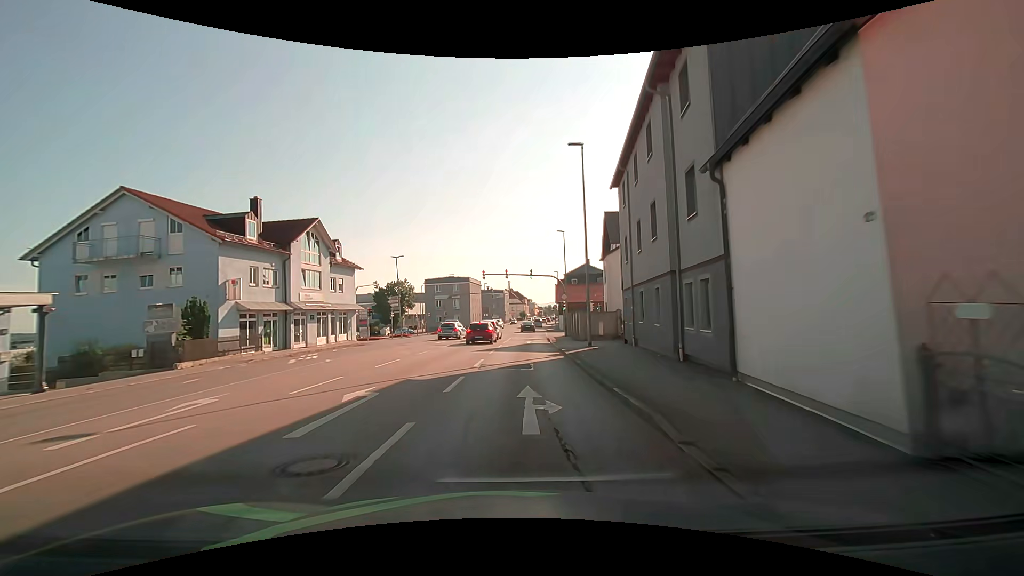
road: tertiary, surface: asphalt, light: Day
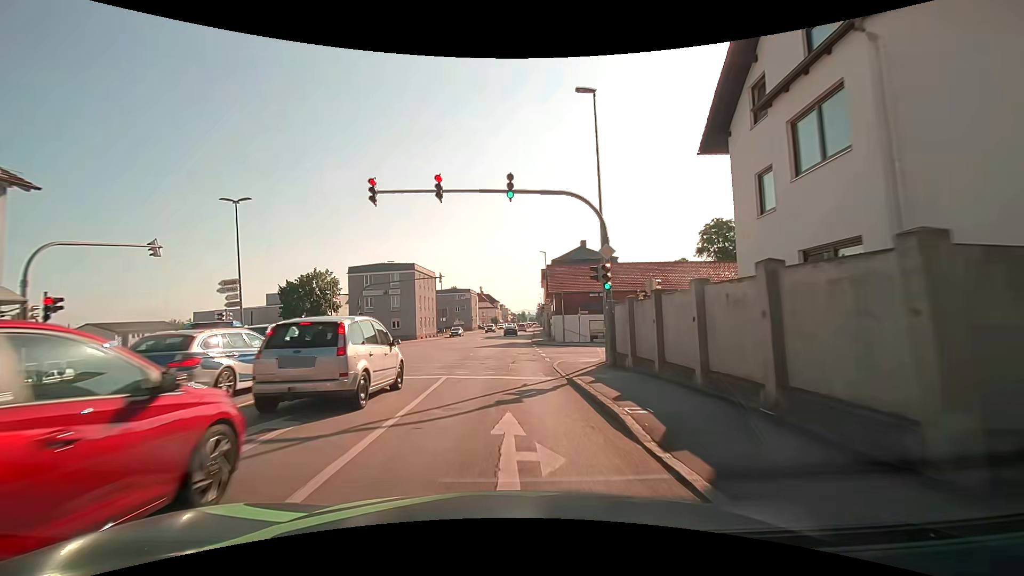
(+1.1, +31.0) m; +3°
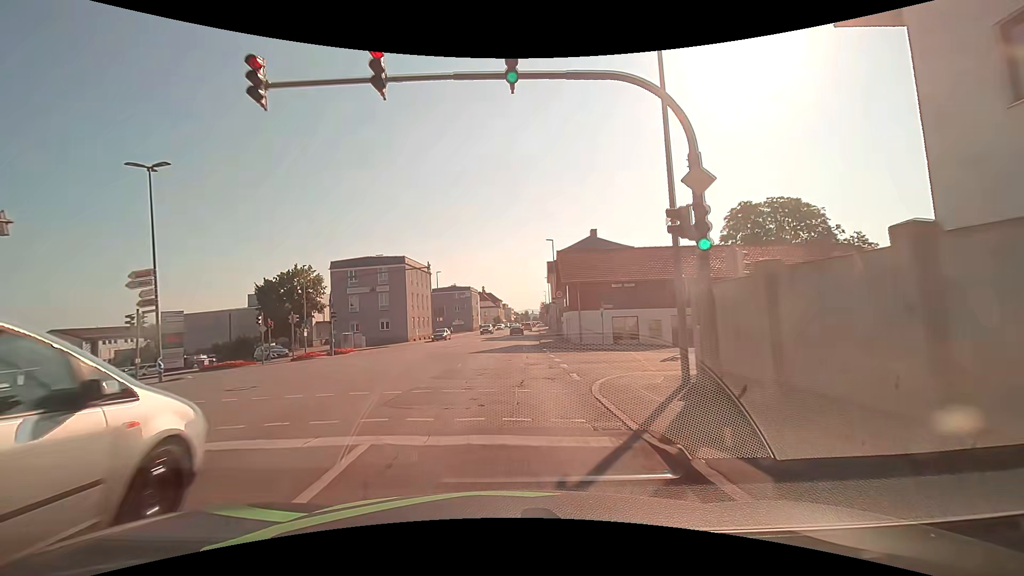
(0.0, +7.7) m; -1°
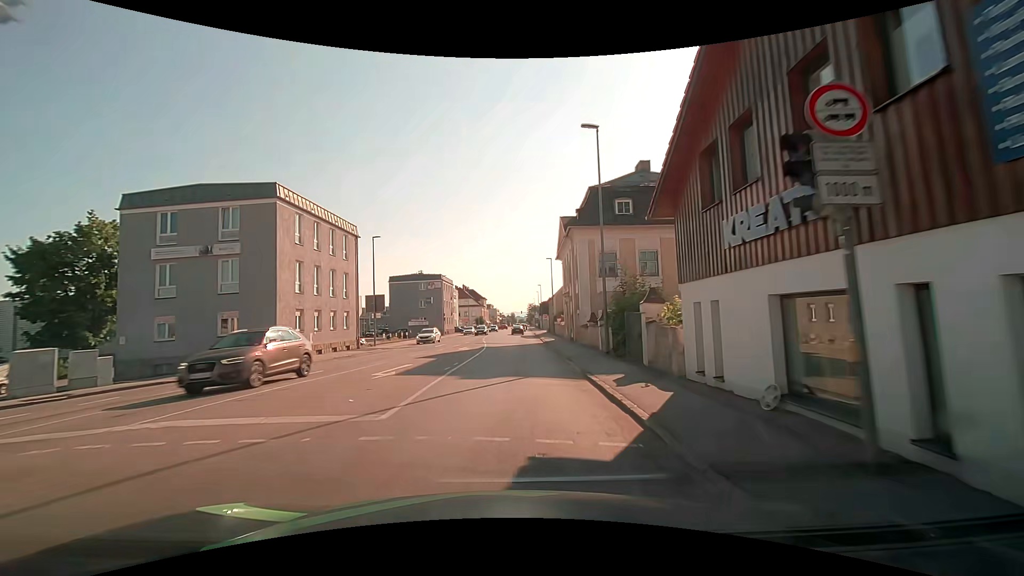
(+0.3, +30.8) m; +2°
(0, +10) (0, +20) (0, +30) (+1, +40) (+1, +50) (+1, +60) (+2, +70) (+2, +80) (+2, +90) (+3, +100) m
